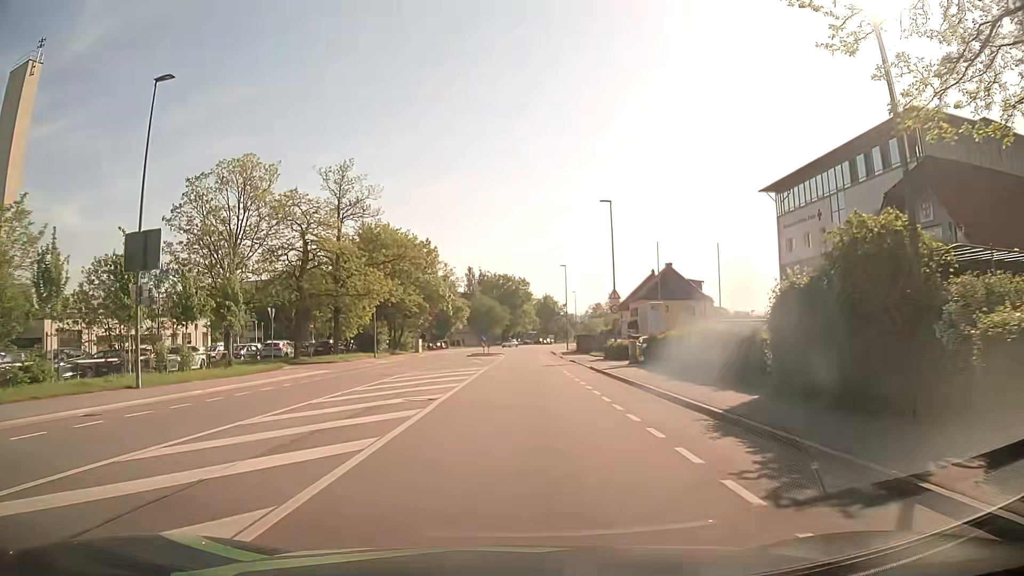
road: tertiary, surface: asphalt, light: Day
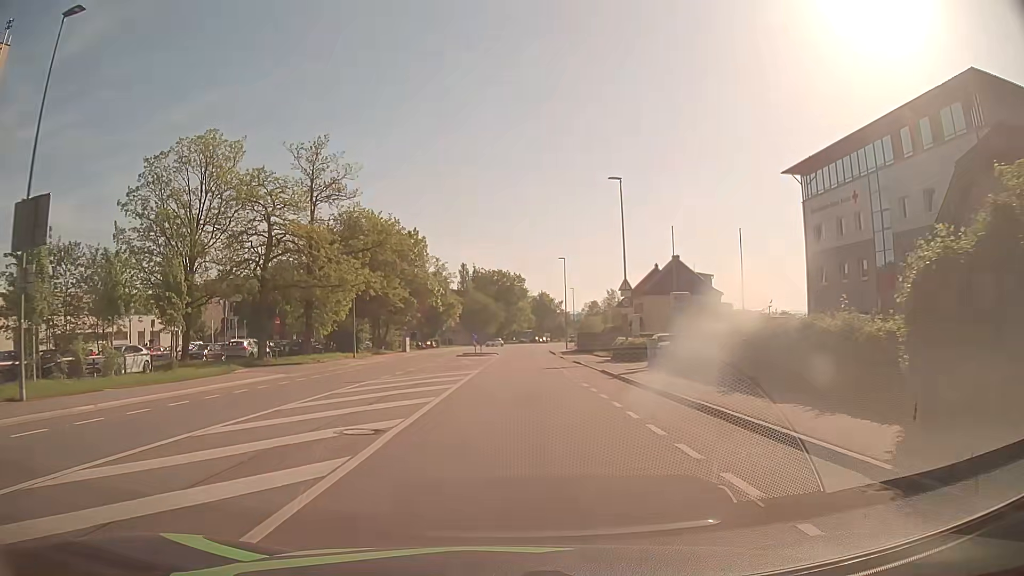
(+0.1, +5.9) m; +1°
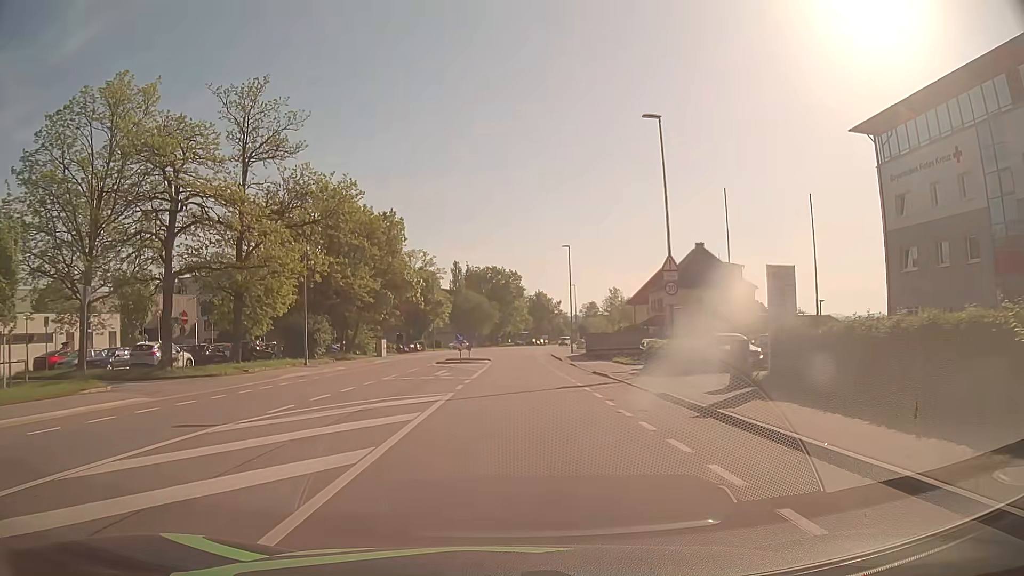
(0.0, +11.4) m; 0°
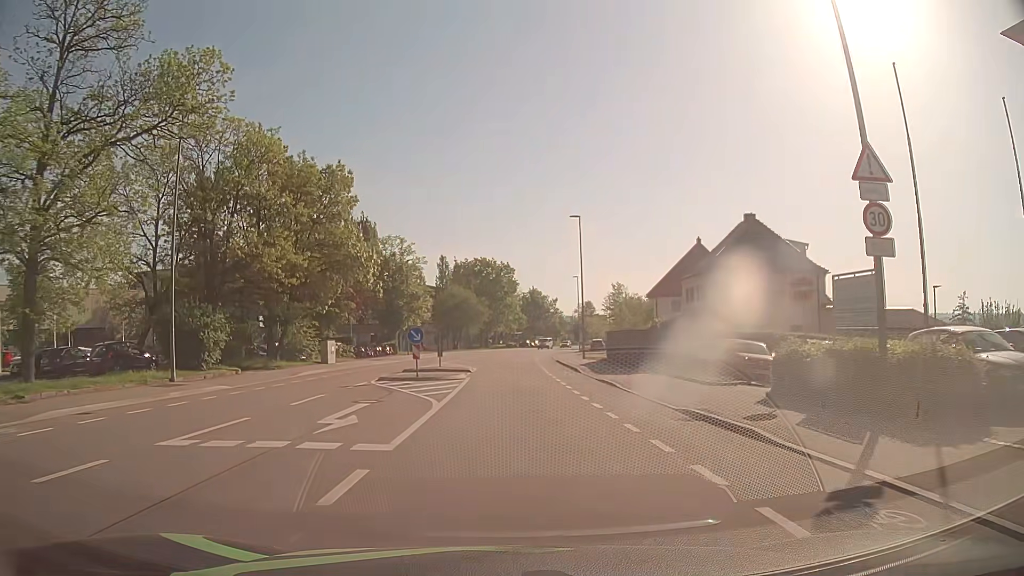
(+0.1, +15.9) m; +1°
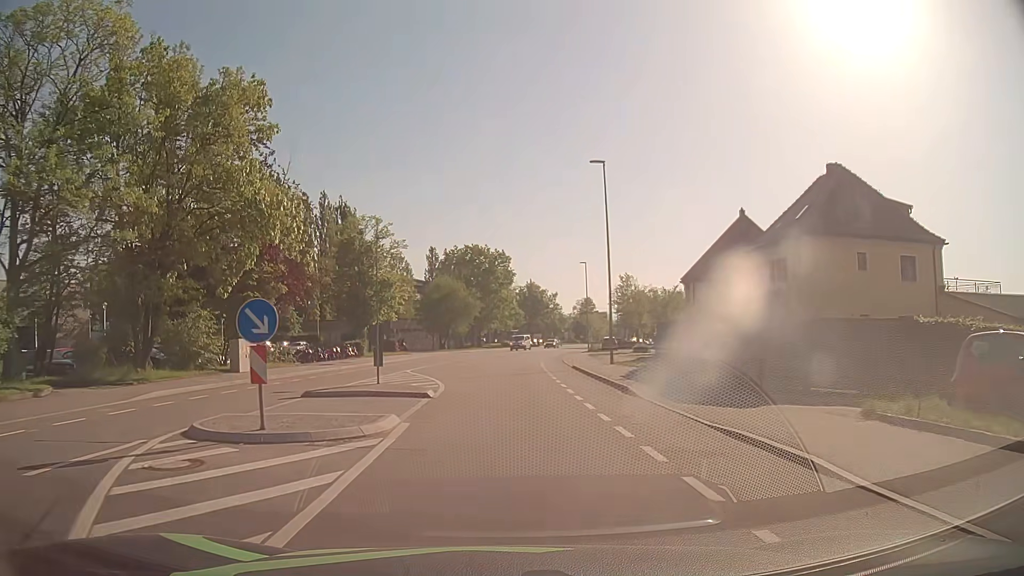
(0.0, +14.7) m; 0°
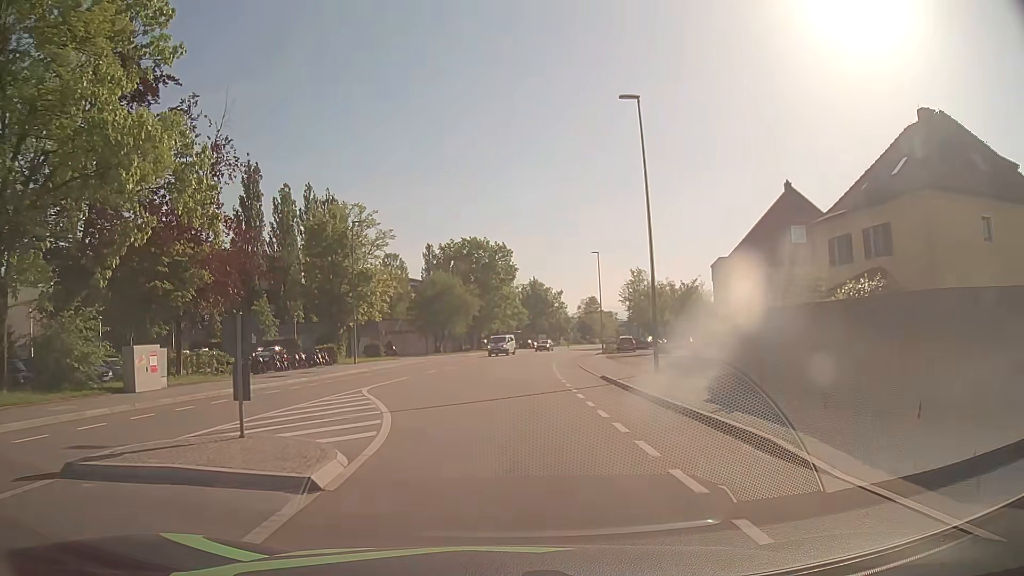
(0.0, +9.6) m; 0°
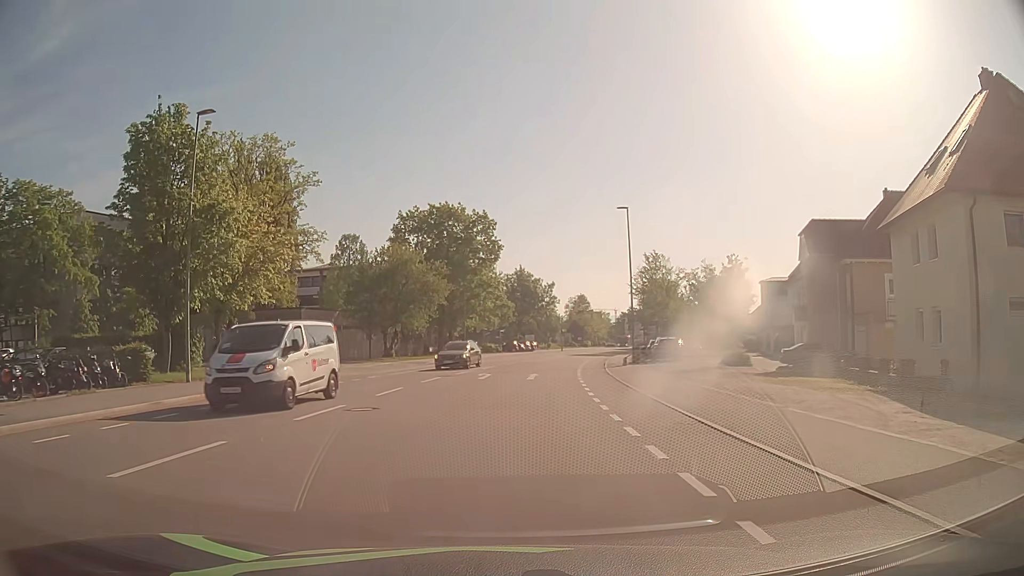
(+0.1, +24.2) m; +1°
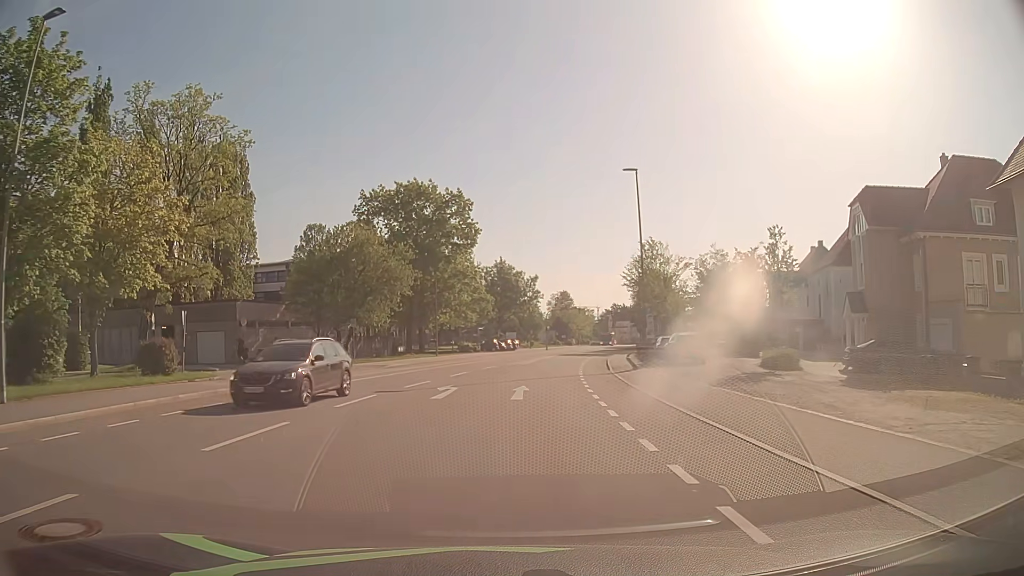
(+0.2, +9.7) m; +2°
(0, +10) (0, +20) (+1, +30) (+2, +40) (+4, +50) (+6, +60) (+7, +69) (+9, +79) (+11, +89) (+13, +99) m
